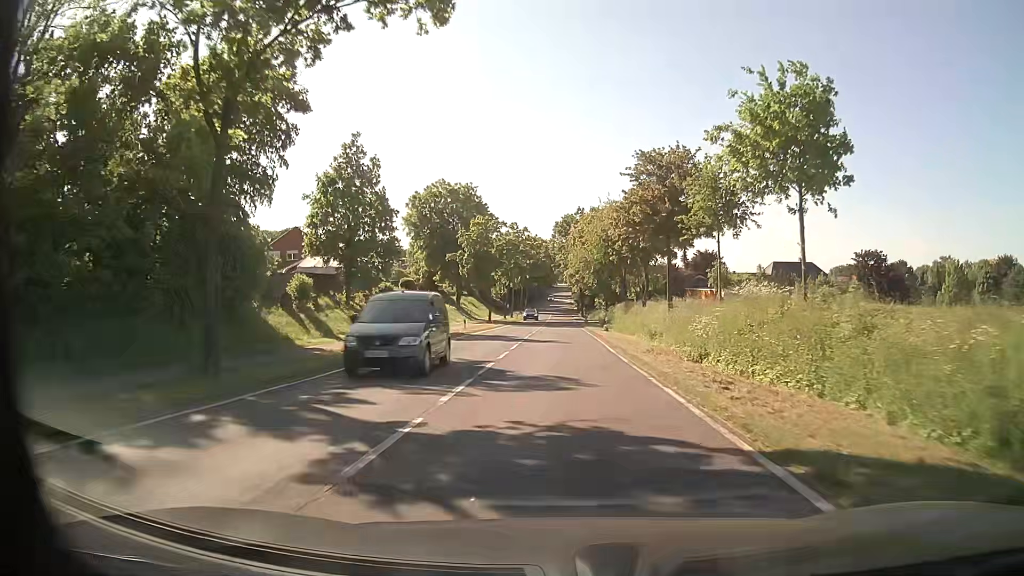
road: tertiary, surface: asphalt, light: Day
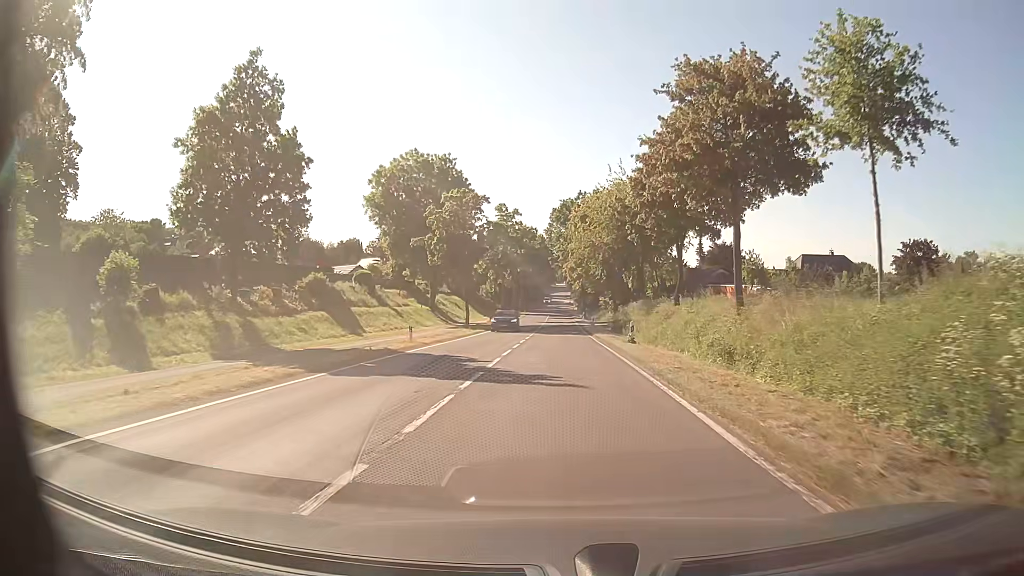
(0.0, +16.3) m; 0°
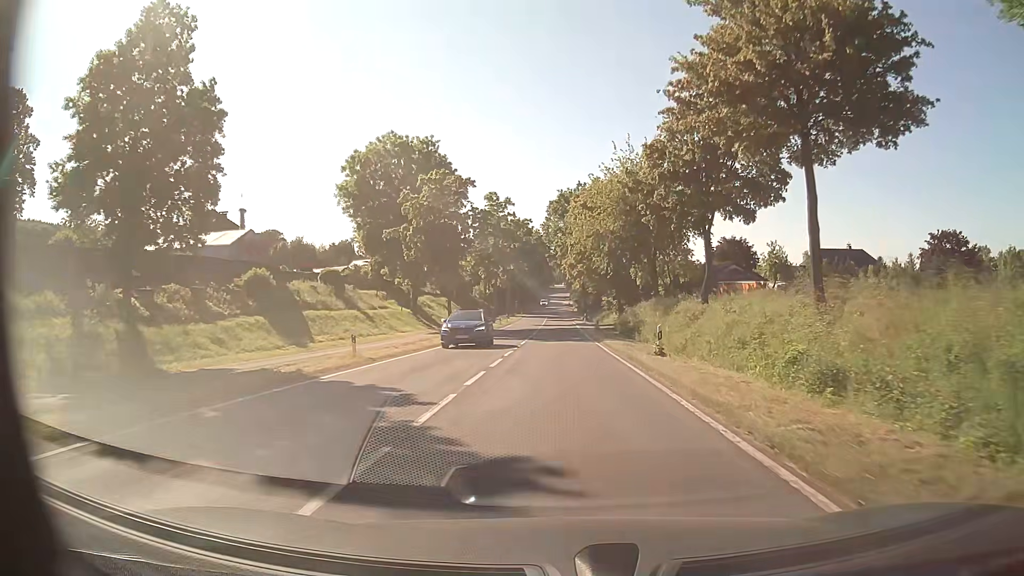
(0.0, +8.2) m; +1°
(0, +10) (0, +20) (0, +30) (0, +40) (-1, +50) (-1, +60) (-1, +70) (-1, +80) (-1, +90) (-1, +100) m
